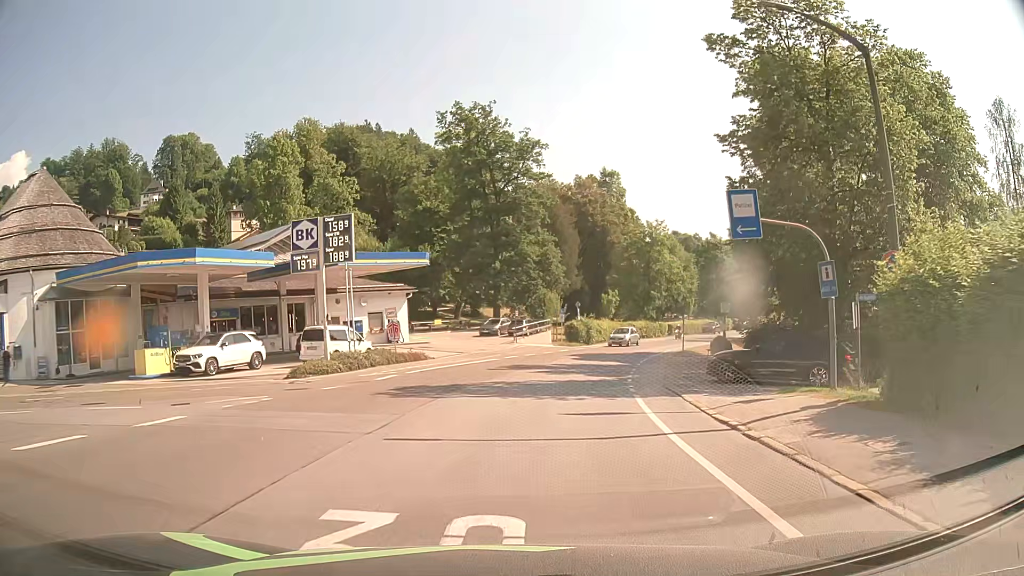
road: tertiary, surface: asphalt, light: Day
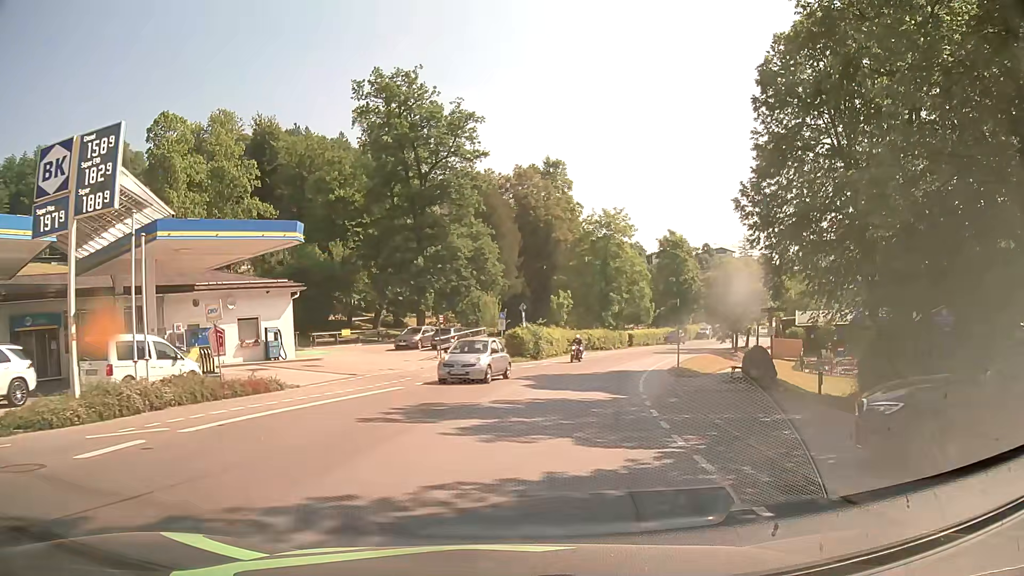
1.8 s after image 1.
(+0.6, +13.4) m; +6°
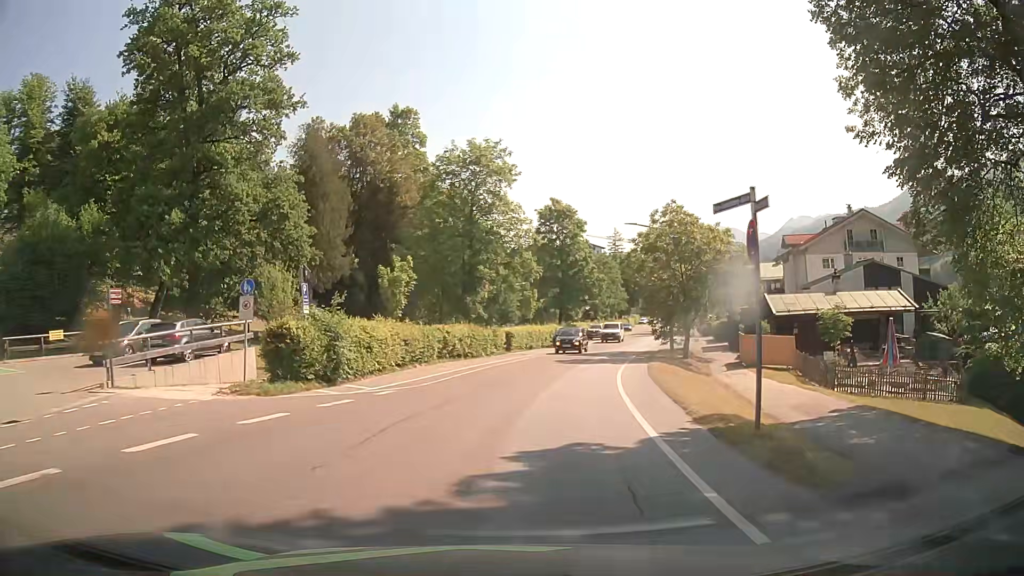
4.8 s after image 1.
(+2.2, +22.2) m; +12°
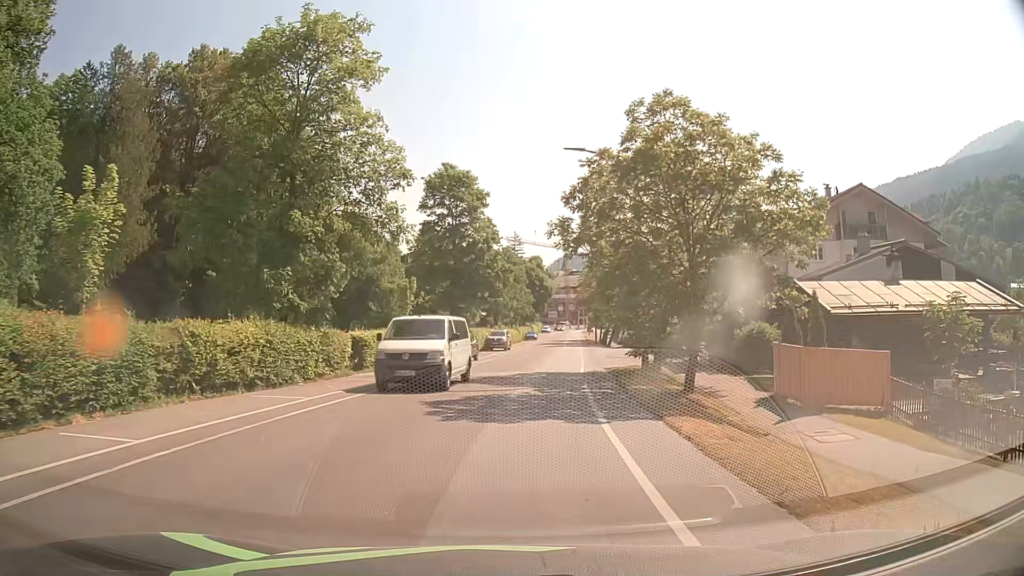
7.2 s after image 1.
(+1.5, +17.7) m; +9°
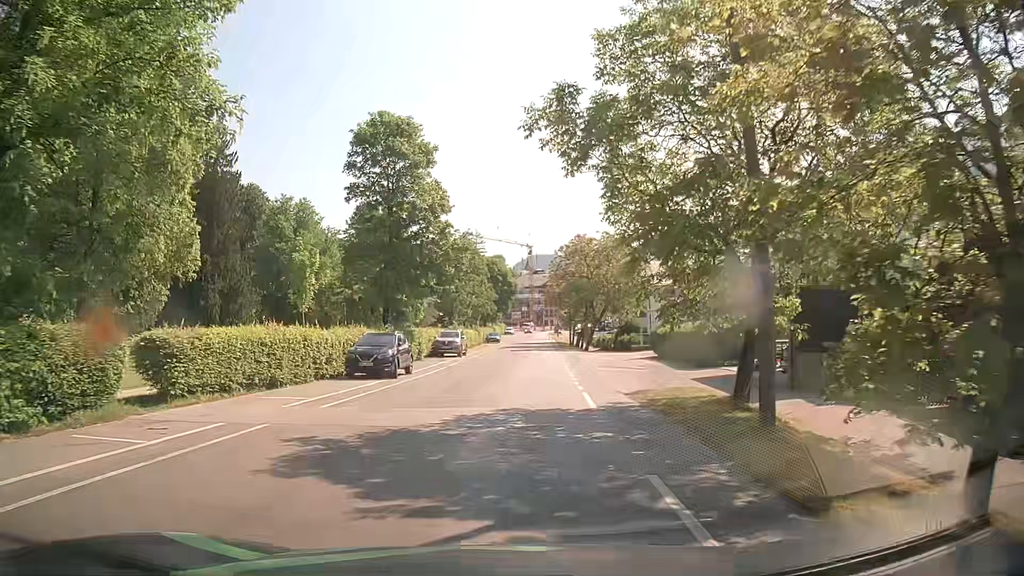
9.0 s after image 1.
(+0.5, +13.4) m; +3°
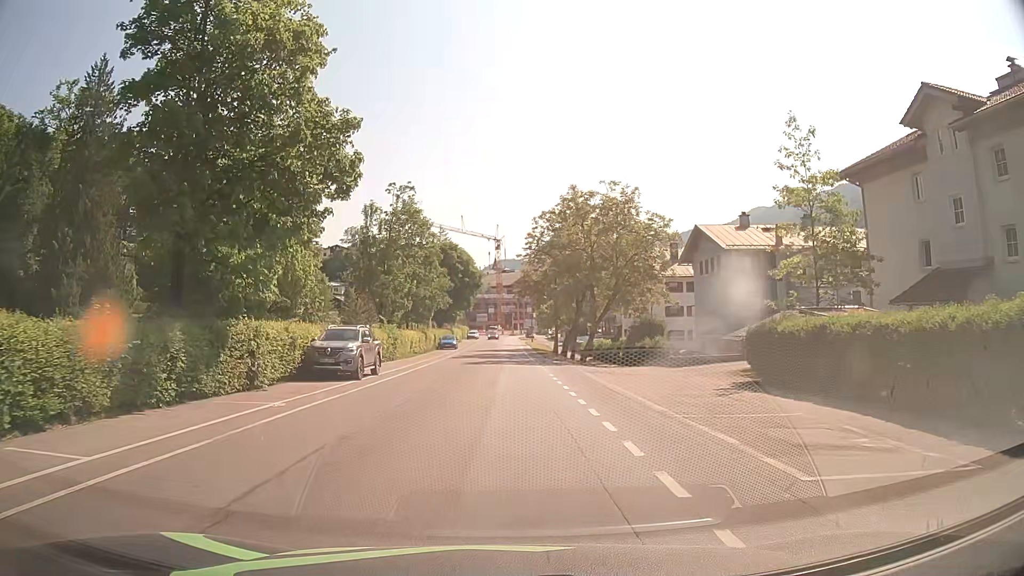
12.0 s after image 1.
(+0.7, +22.3) m; +3°
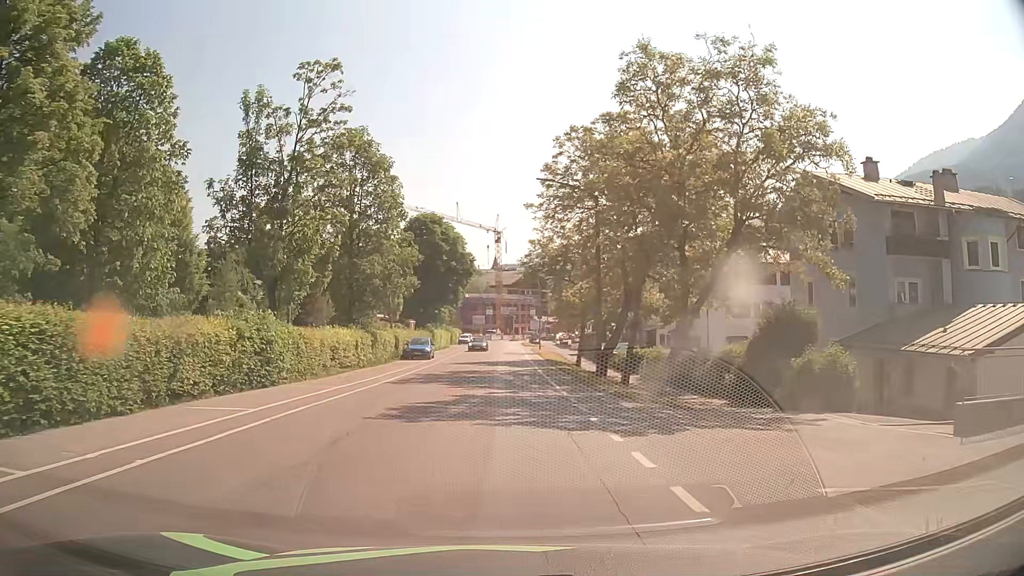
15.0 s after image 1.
(-0.1, +22.2) m; 0°
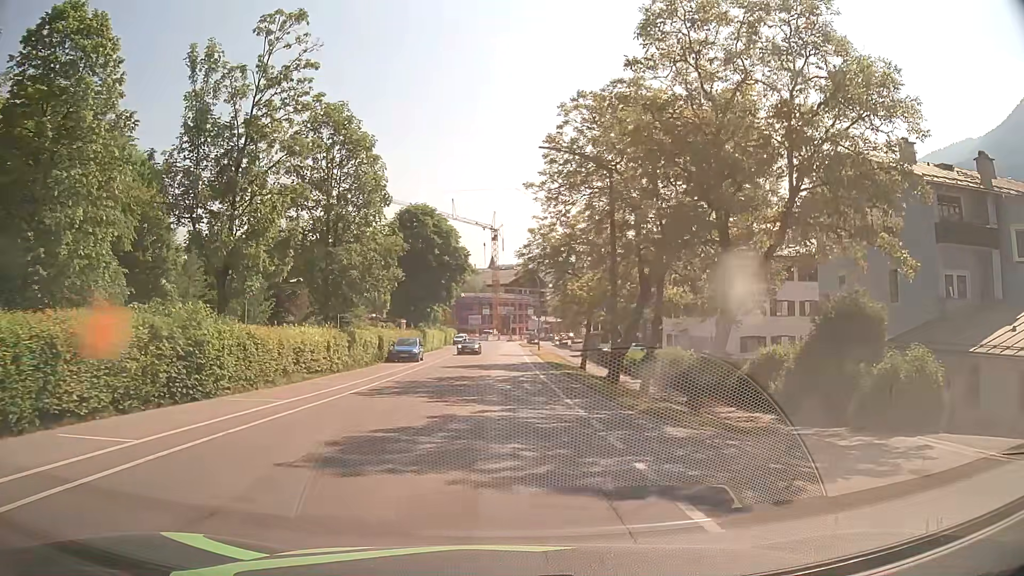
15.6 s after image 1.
(0.0, +4.5) m; 0°
(0, +10) (0, +20) (0, +30) (0, +40) (0, +50) (0, +60) (-1, +70) (-1, +80) (-1, +90) (-1, +100) m
